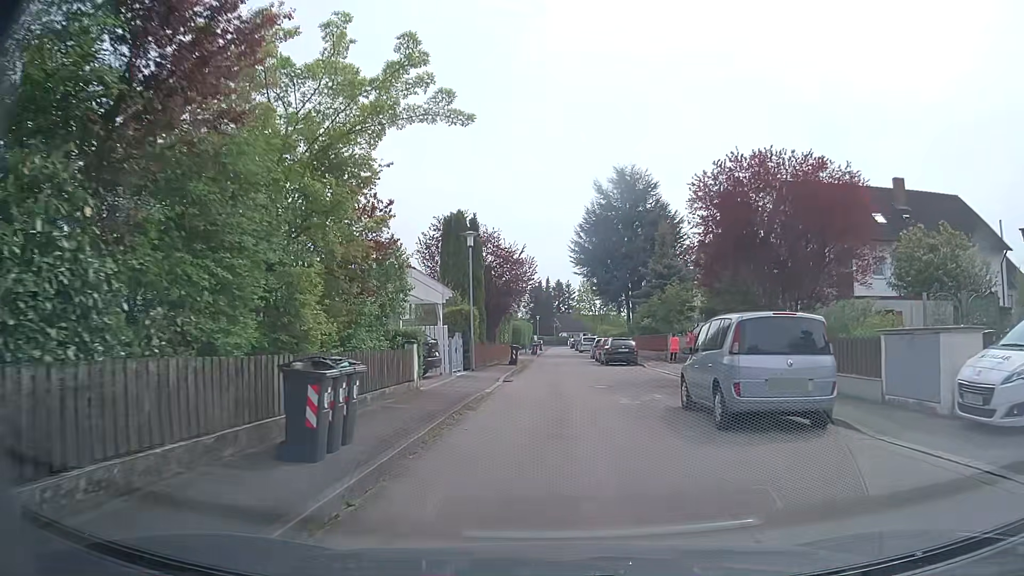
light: Day
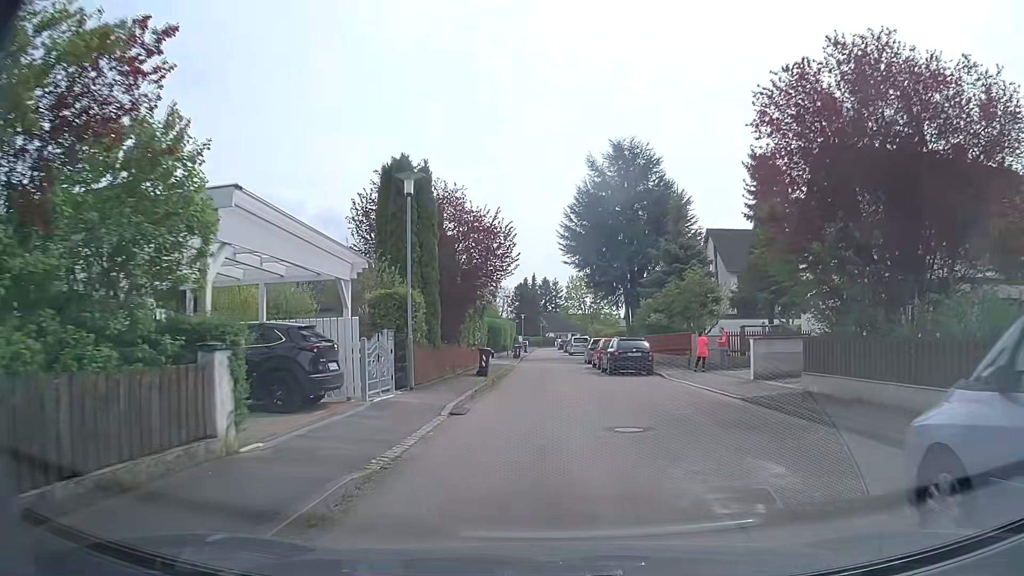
(+0.1, +9.3) m; +1°
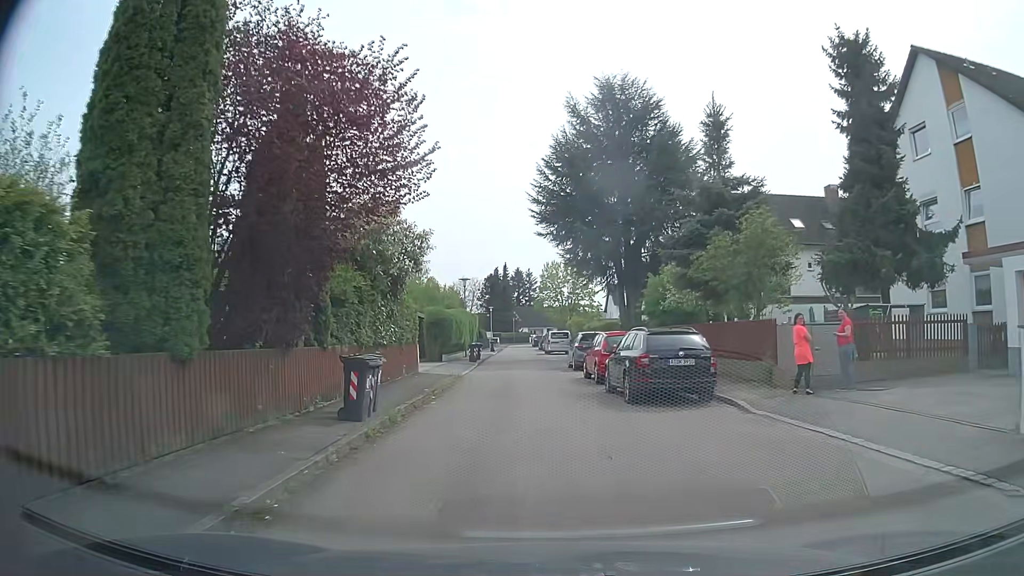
(+0.2, +12.9) m; +2°
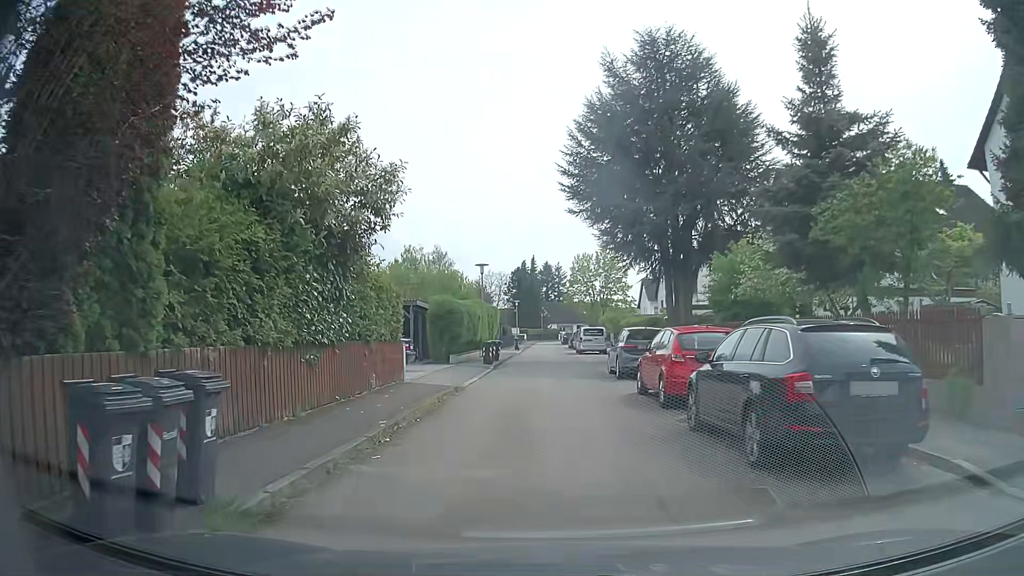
(-0.1, +6.6) m; -2°
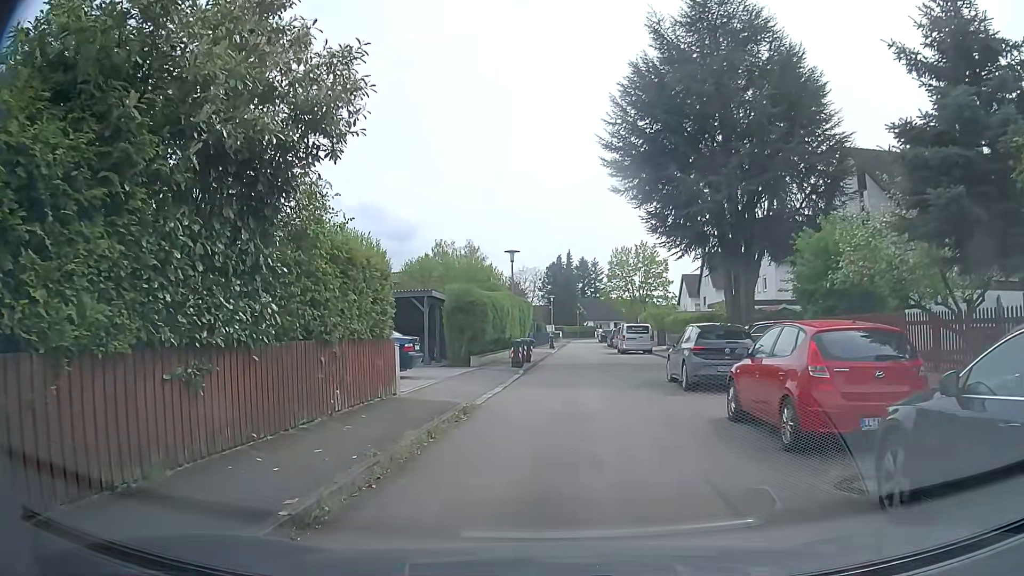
(-0.2, +4.6) m; -3°
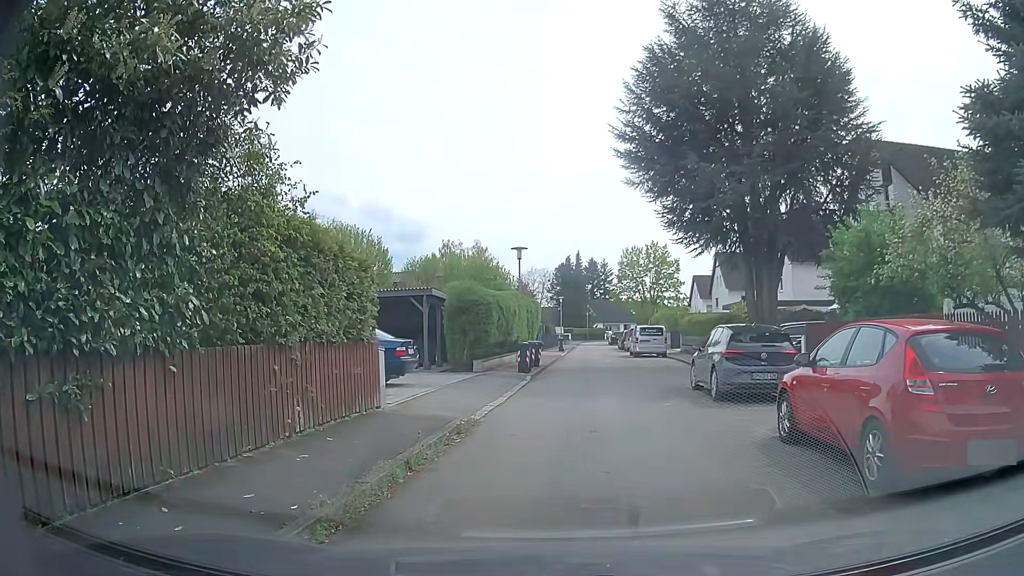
(-0.1, +1.7) m; -3°
